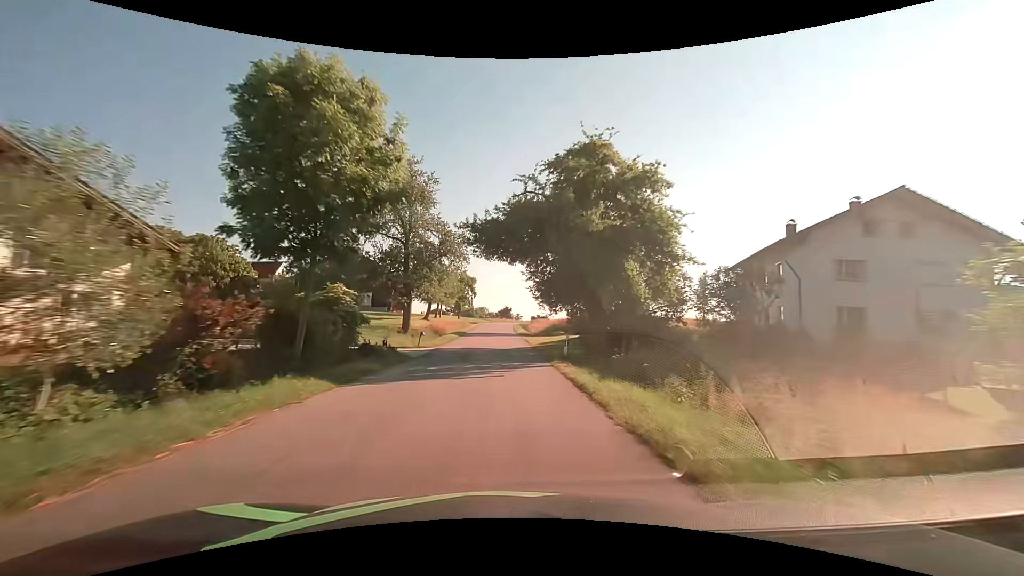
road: tertiary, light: Day
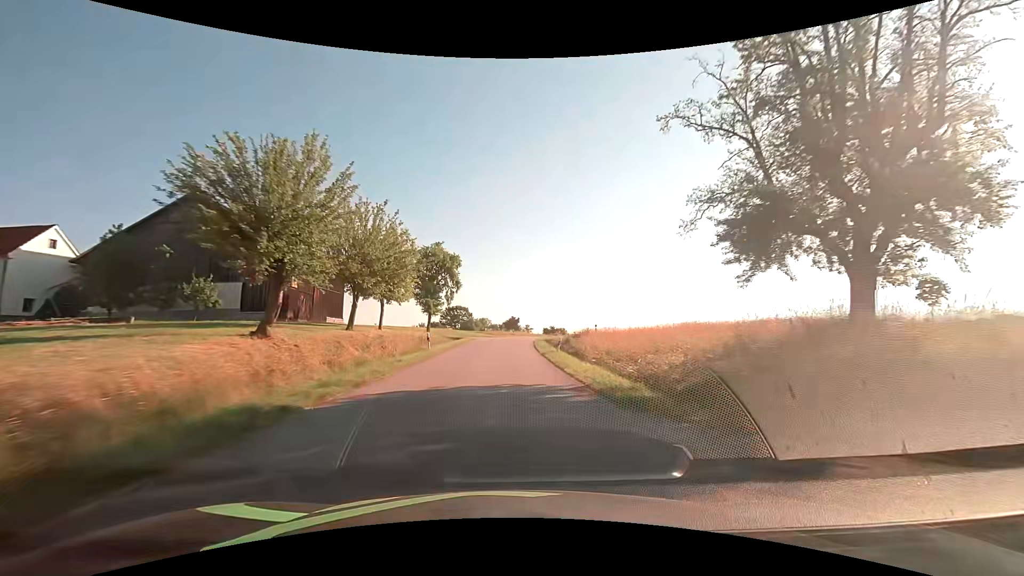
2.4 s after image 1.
(-0.5, +42.2) m; 0°
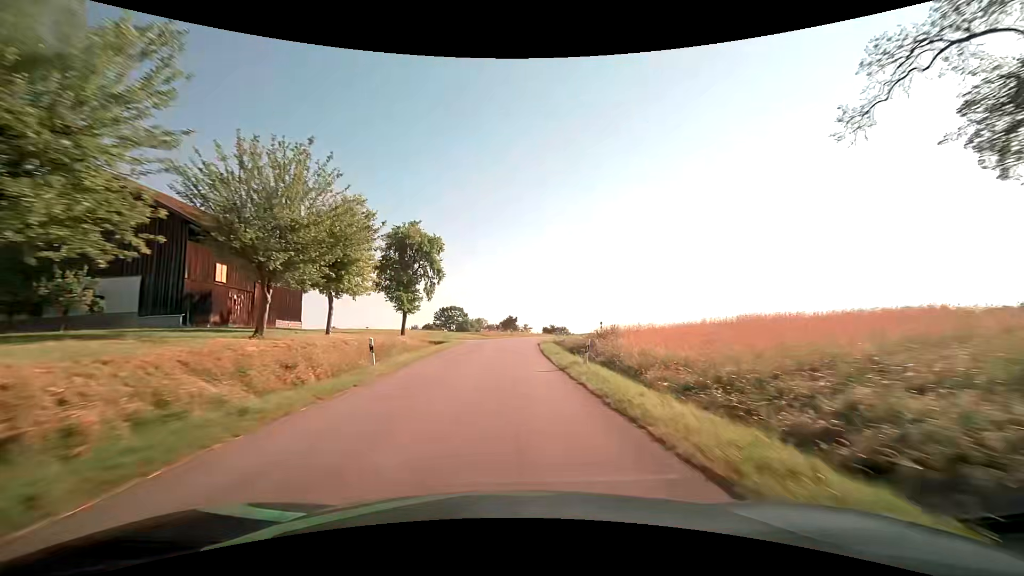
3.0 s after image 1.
(0.0, +10.5) m; 0°
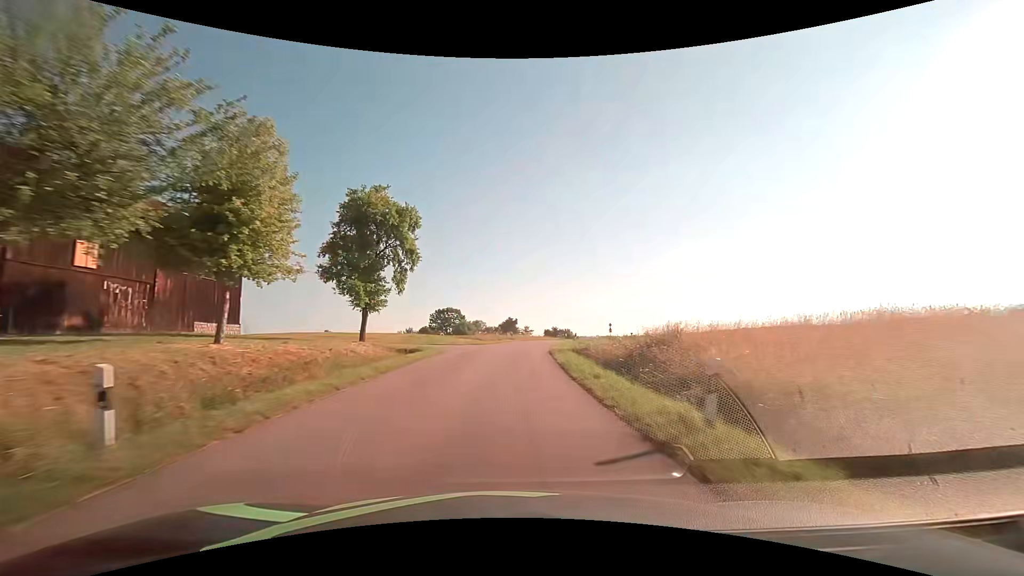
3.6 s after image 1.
(+0.1, +10.5) m; 0°
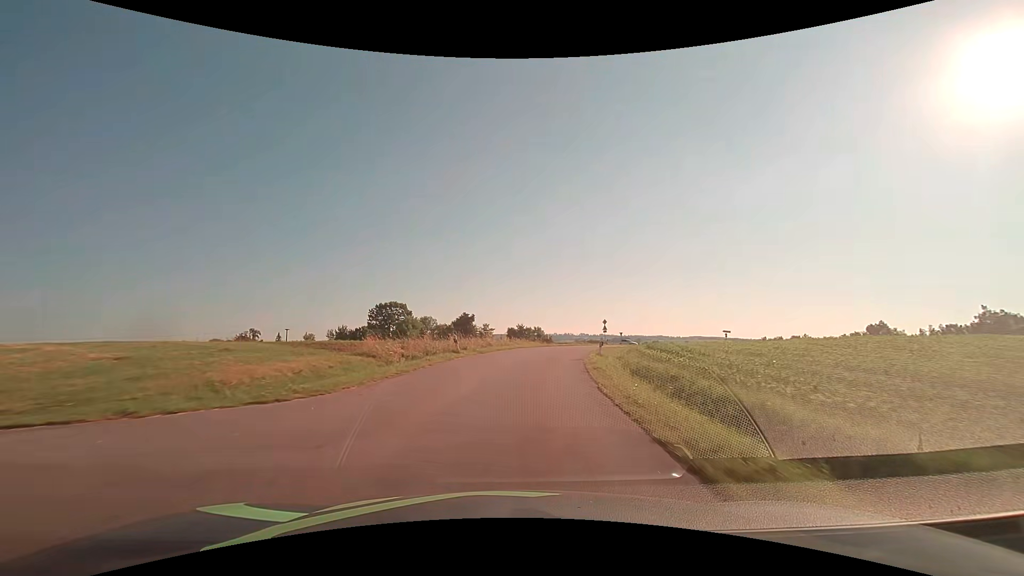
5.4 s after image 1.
(+0.8, +31.3) m; +4°
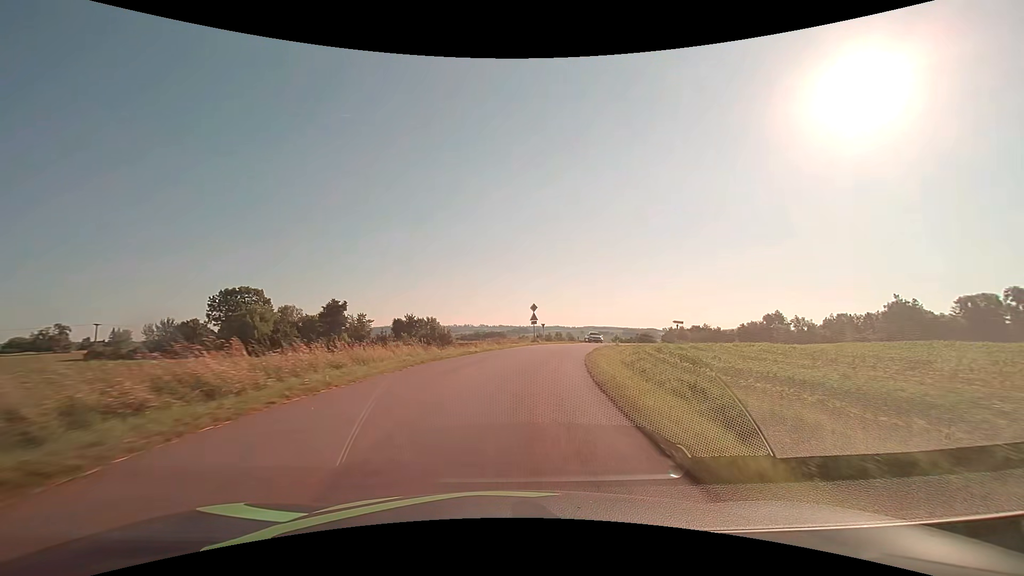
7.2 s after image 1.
(+2.4, +27.7) m; +11°
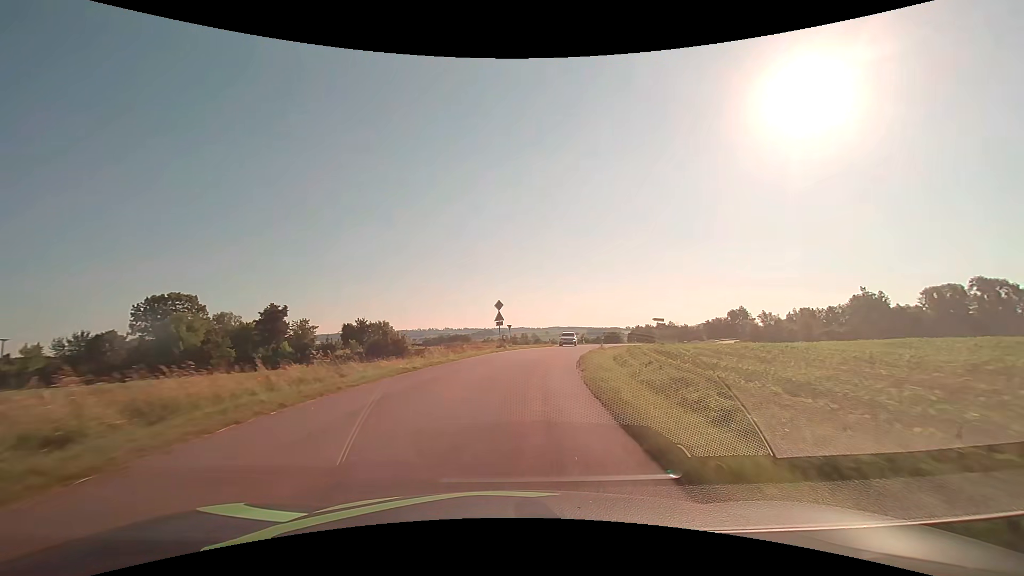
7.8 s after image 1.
(+0.3, +8.4) m; +4°
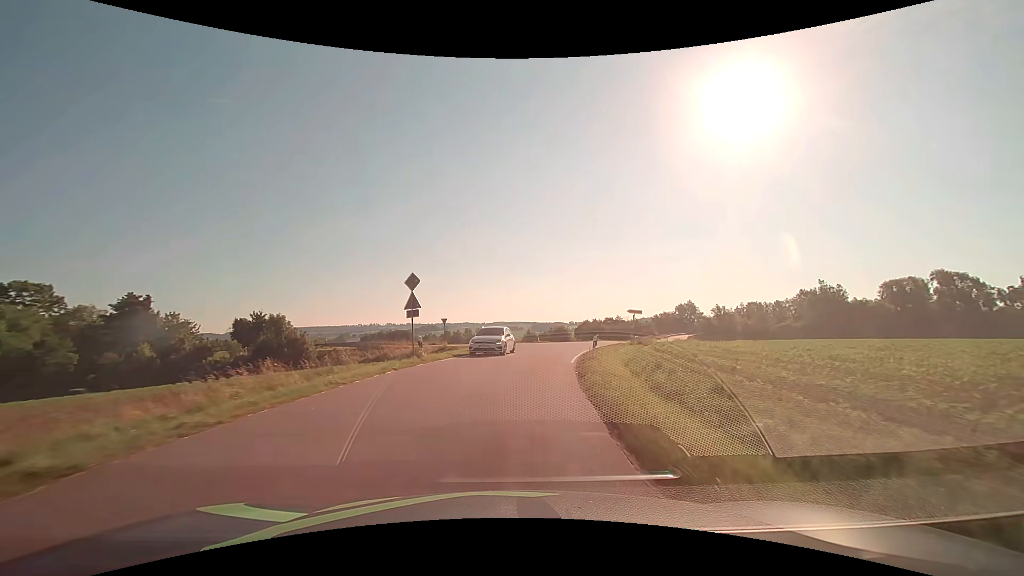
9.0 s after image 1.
(+0.8, +15.7) m; +6°
(0, +10) (+1, +20) (+3, +30) (+5, +39) (+7, +49) (+2, +57) (-8, +61) (-17, +63) (-27, +66) (-37, +69) m
